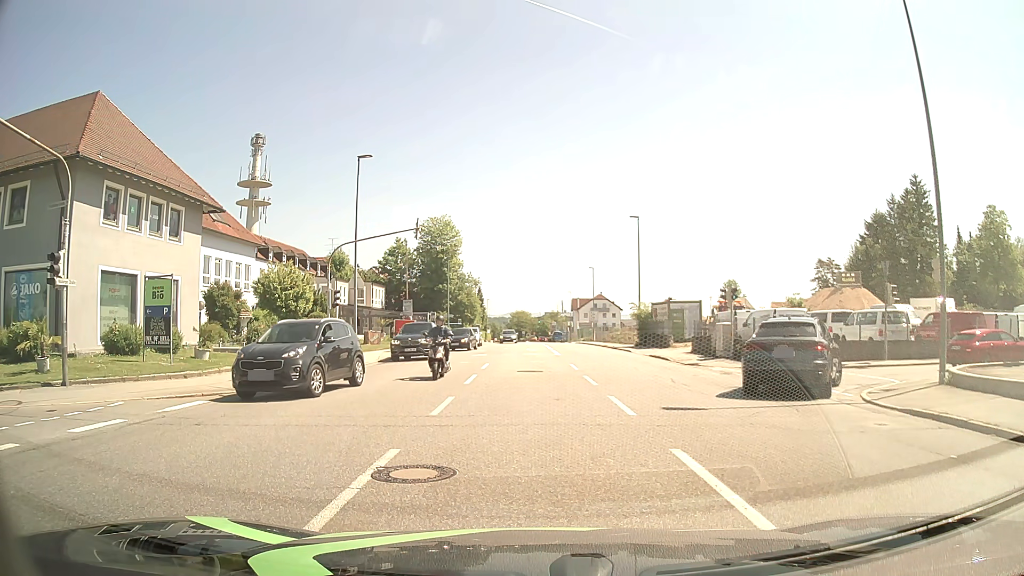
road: tertiary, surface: asphalt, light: Day
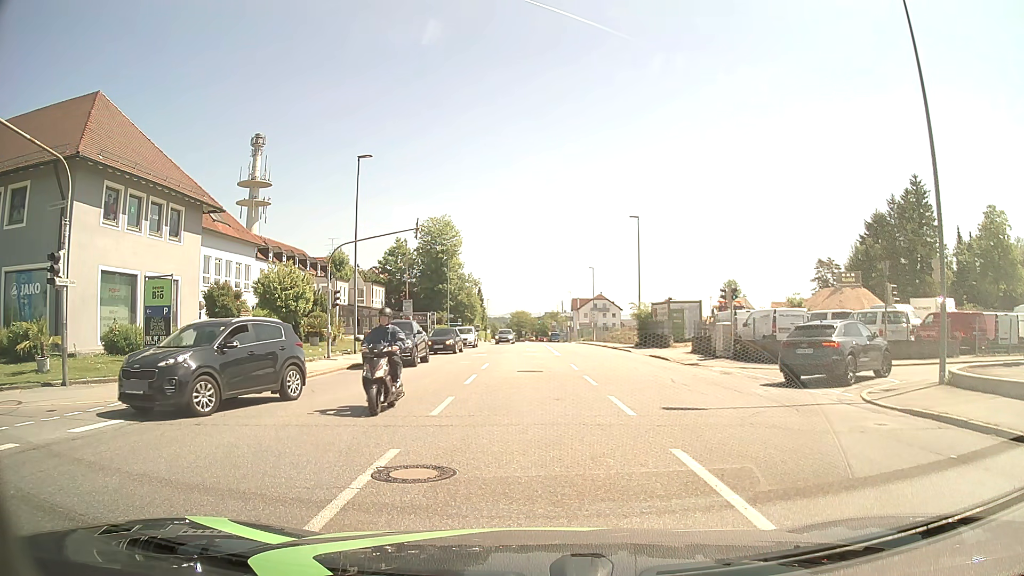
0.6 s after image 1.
(0.0, 0.0) m; 0°
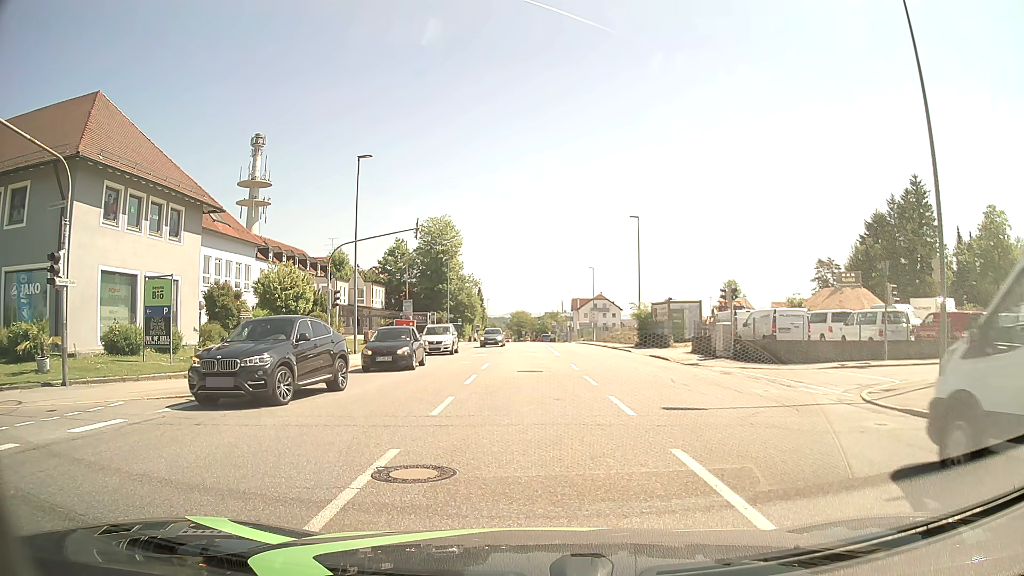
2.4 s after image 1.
(0.0, 0.0) m; 0°
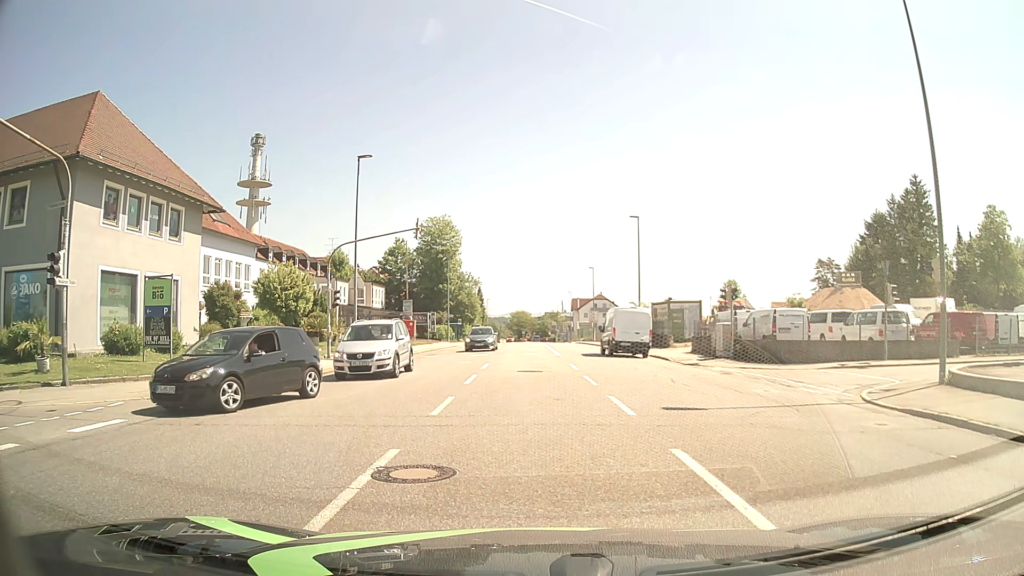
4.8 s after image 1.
(0.0, 0.0) m; 0°
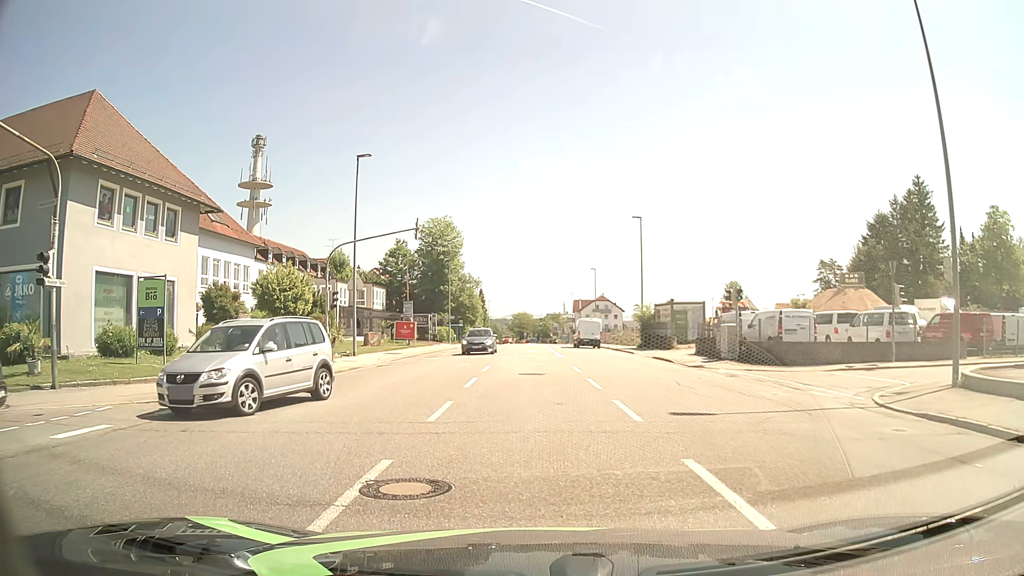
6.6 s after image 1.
(0.0, +0.5) m; 0°
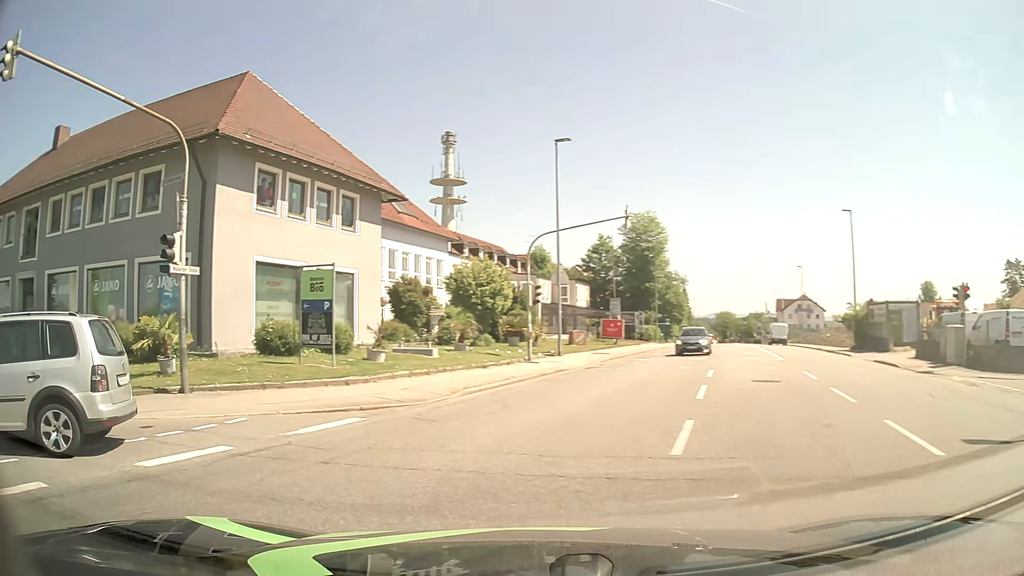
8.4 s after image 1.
(-0.3, +2.9) m; -18°
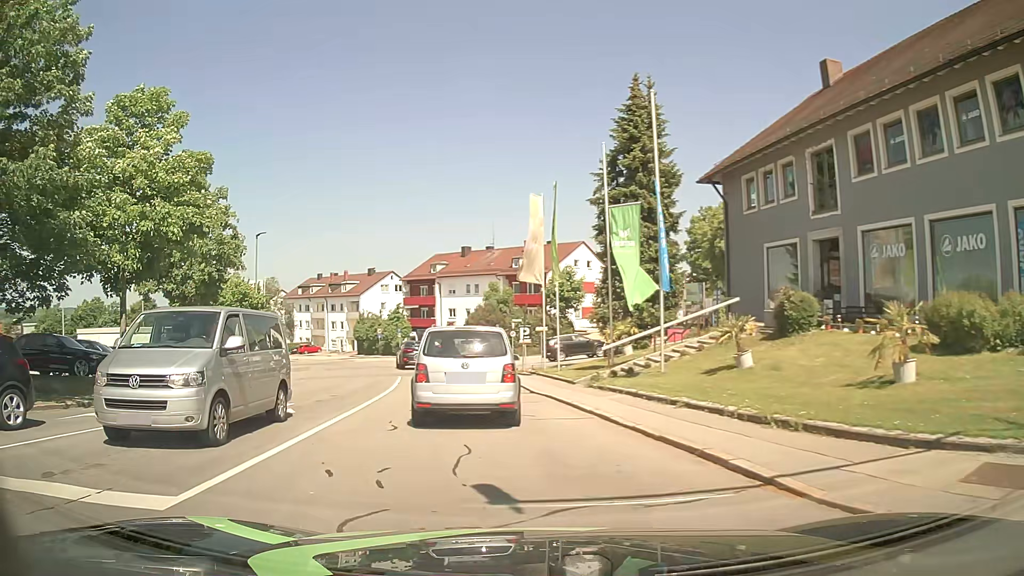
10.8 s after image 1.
(-5.6, +6.8) m; -67°
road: residential
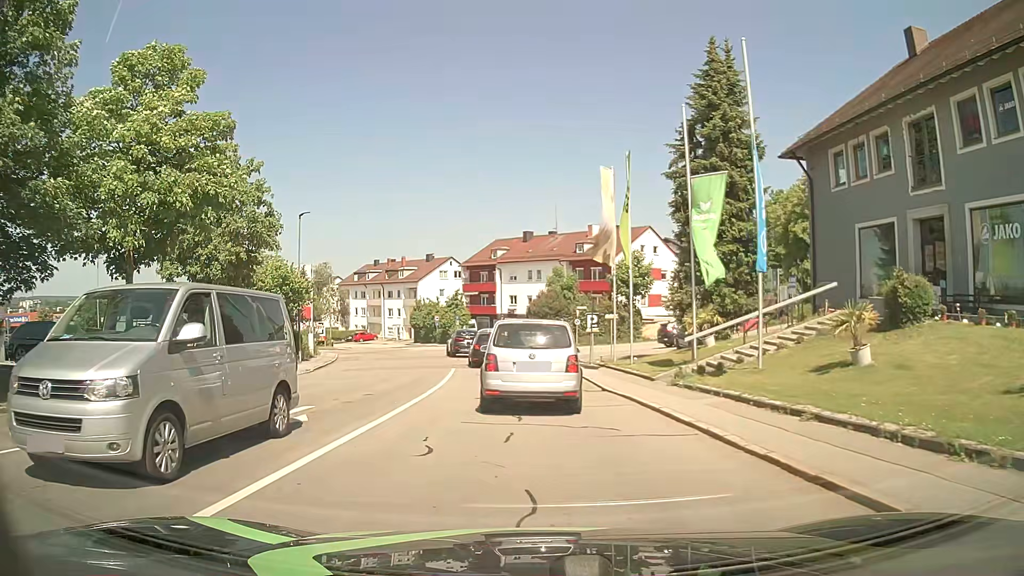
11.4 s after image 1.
(-0.1, +3.1) m; -5°
